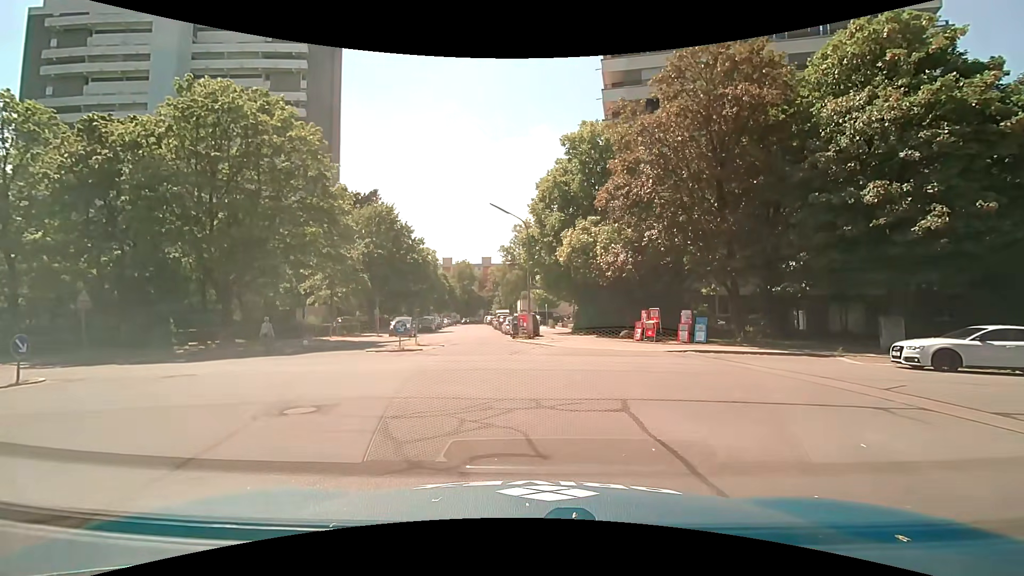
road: residential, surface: asphalt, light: Day
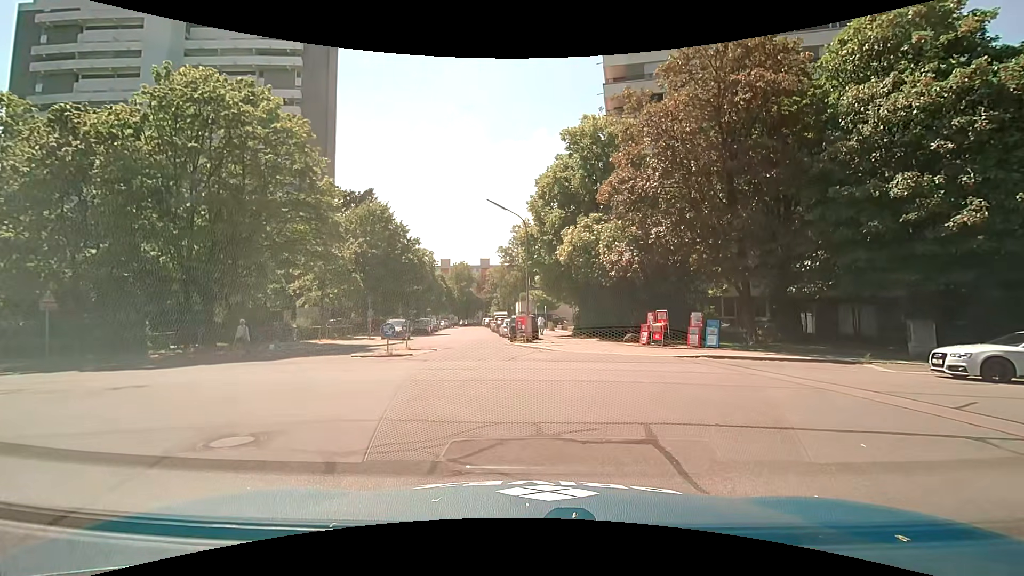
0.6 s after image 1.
(0.0, +1.6) m; +1°
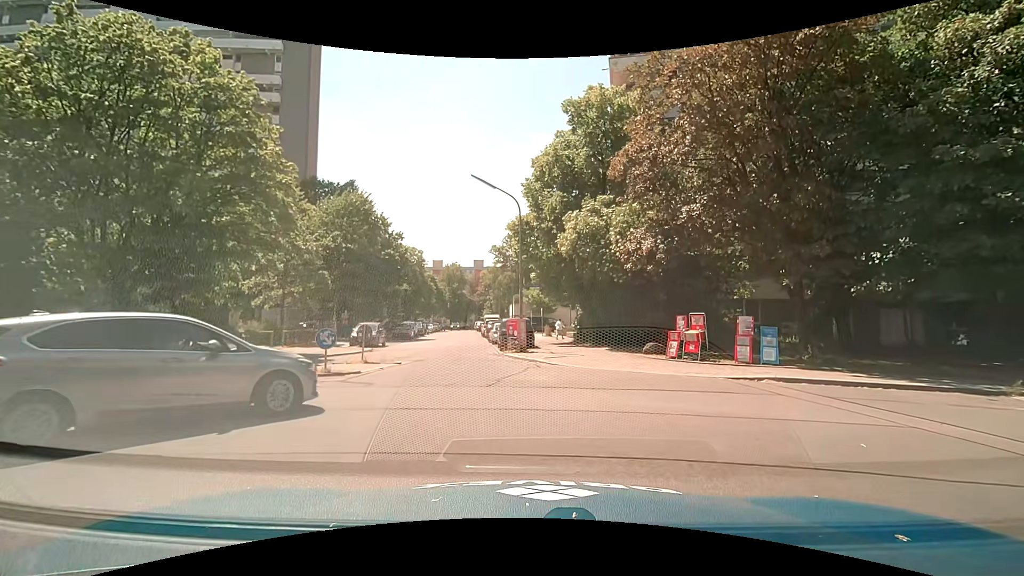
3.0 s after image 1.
(+0.1, +5.4) m; +2°
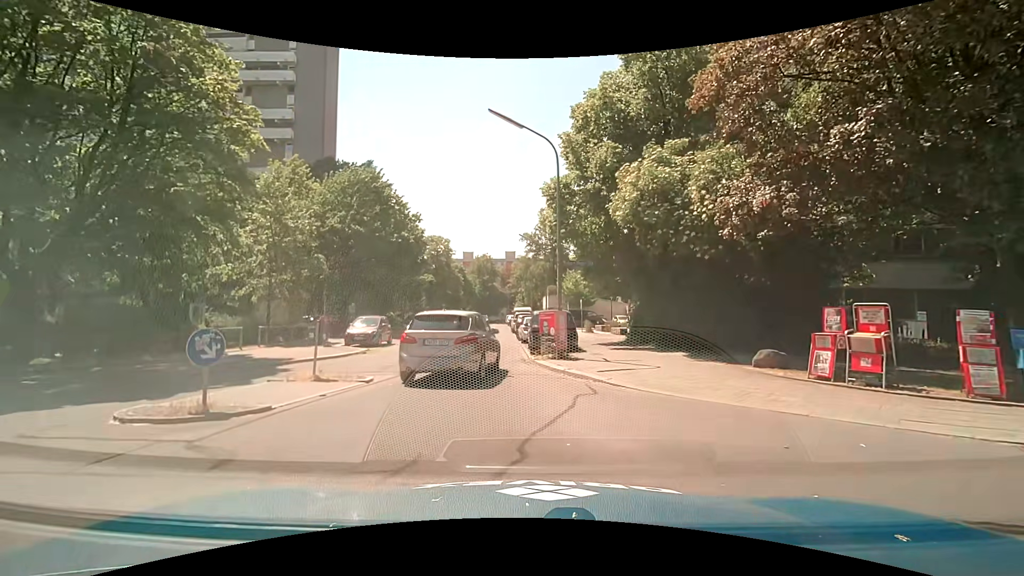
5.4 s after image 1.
(-0.3, +7.1) m; -5°
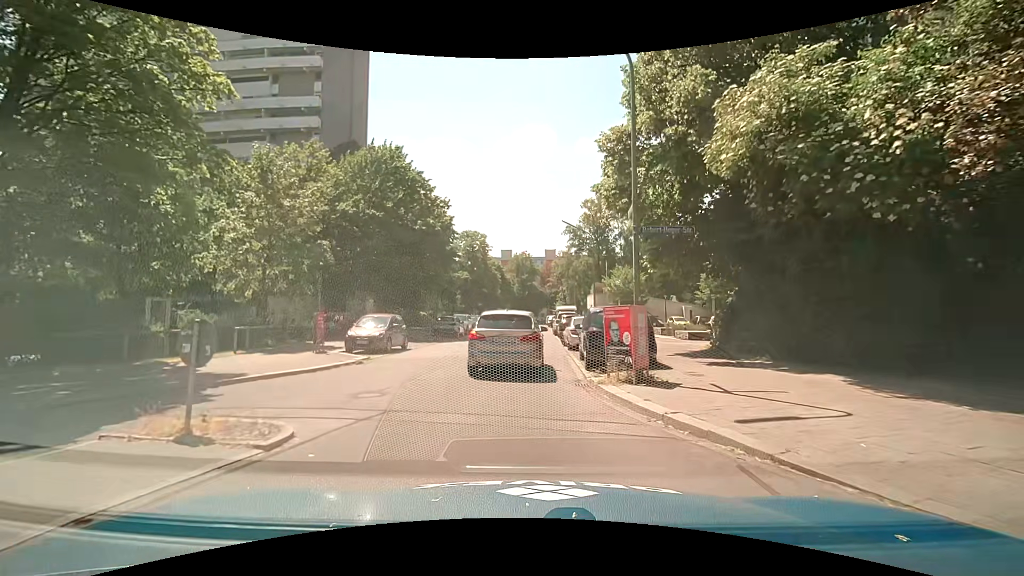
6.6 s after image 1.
(-0.3, +5.9) m; -5°
